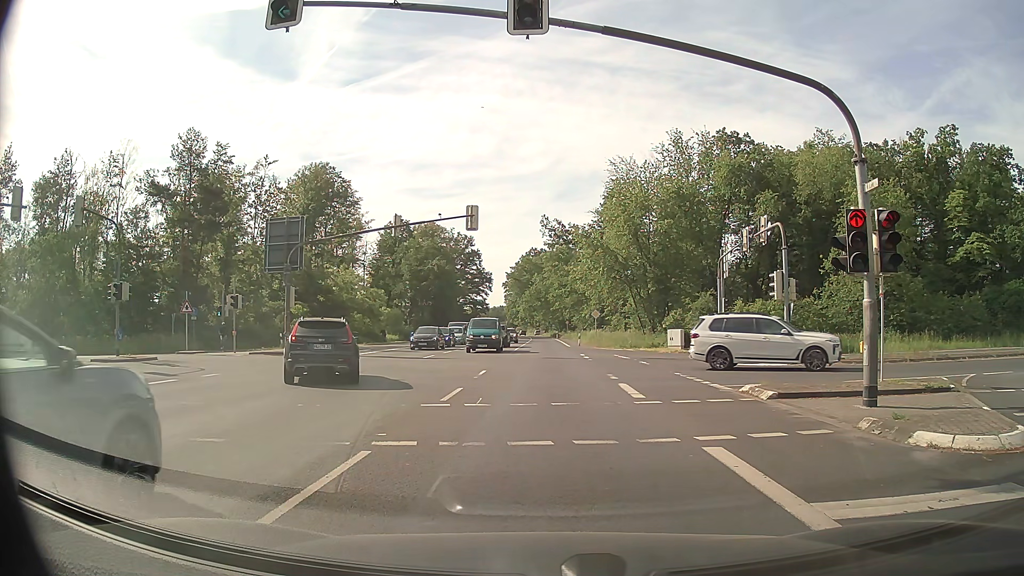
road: primary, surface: asphalt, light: Day
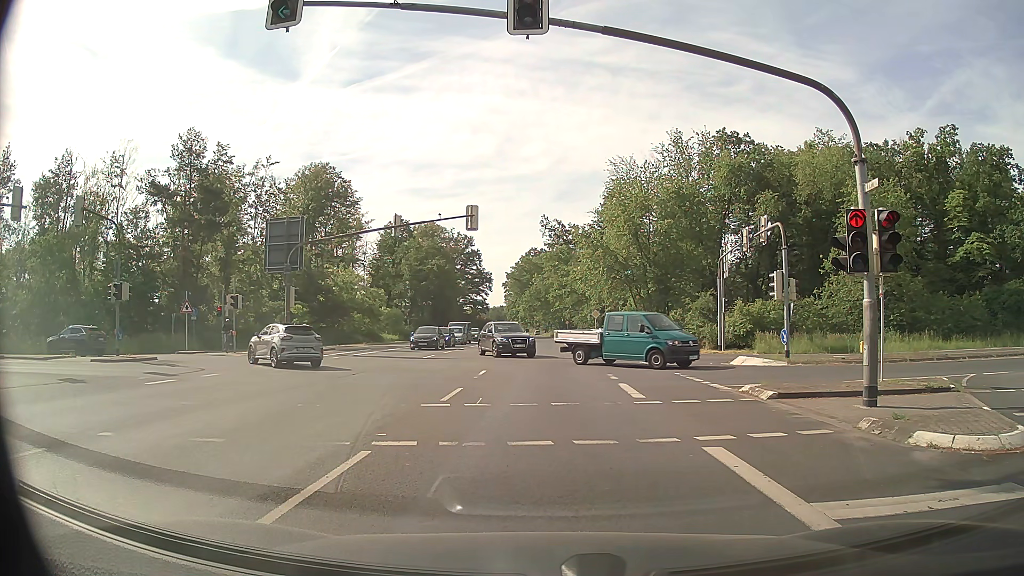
(0.0, 0.0) m; 0°
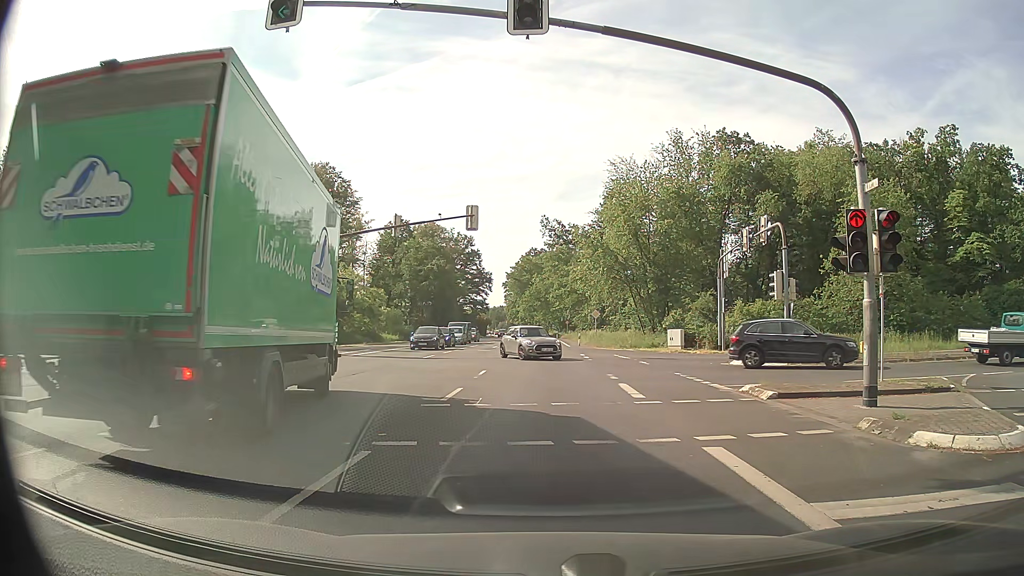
(0.0, 0.0) m; 0°
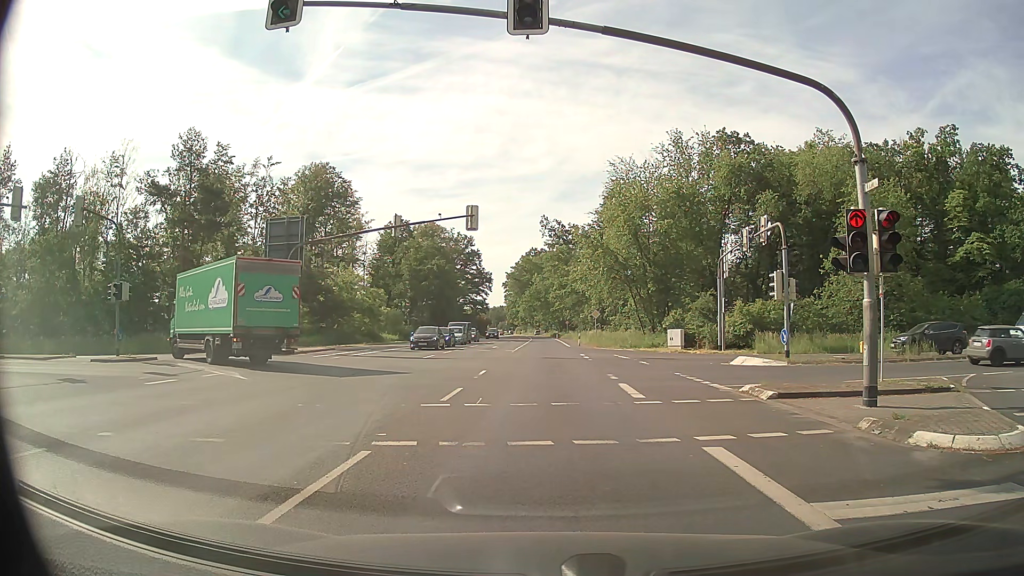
(0.0, 0.0) m; 0°
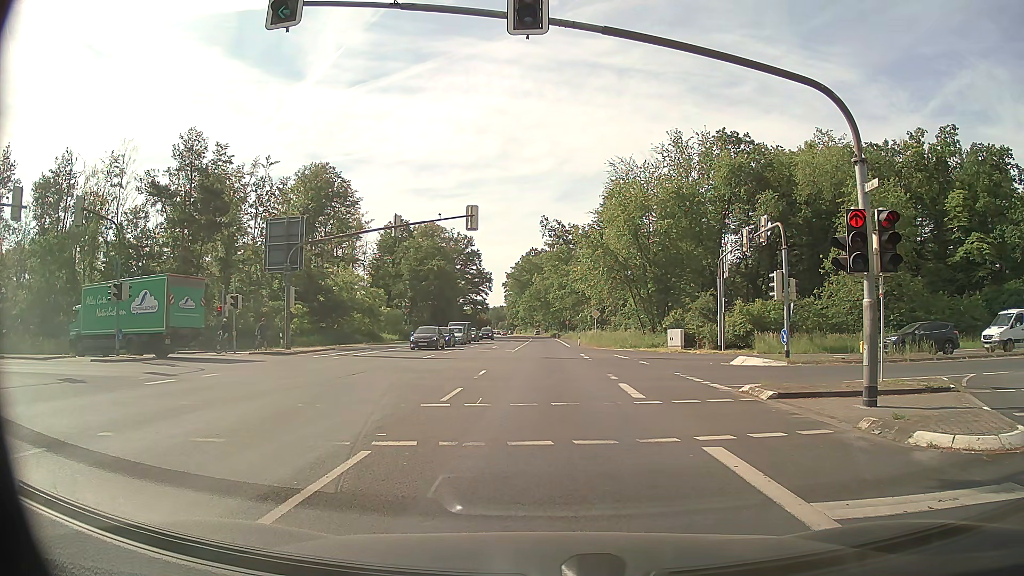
(0.0, 0.0) m; 0°
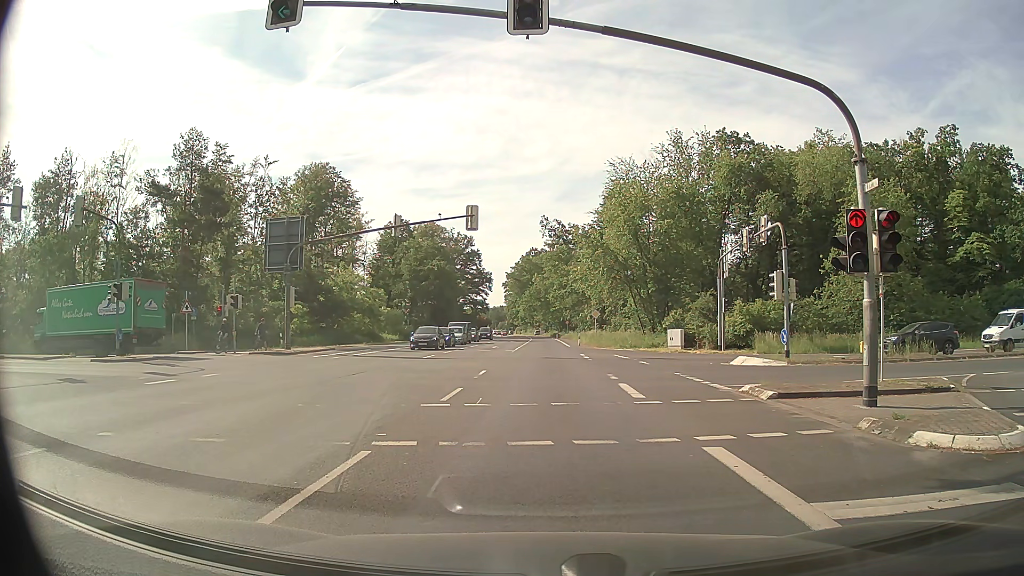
(0.0, 0.0) m; 0°
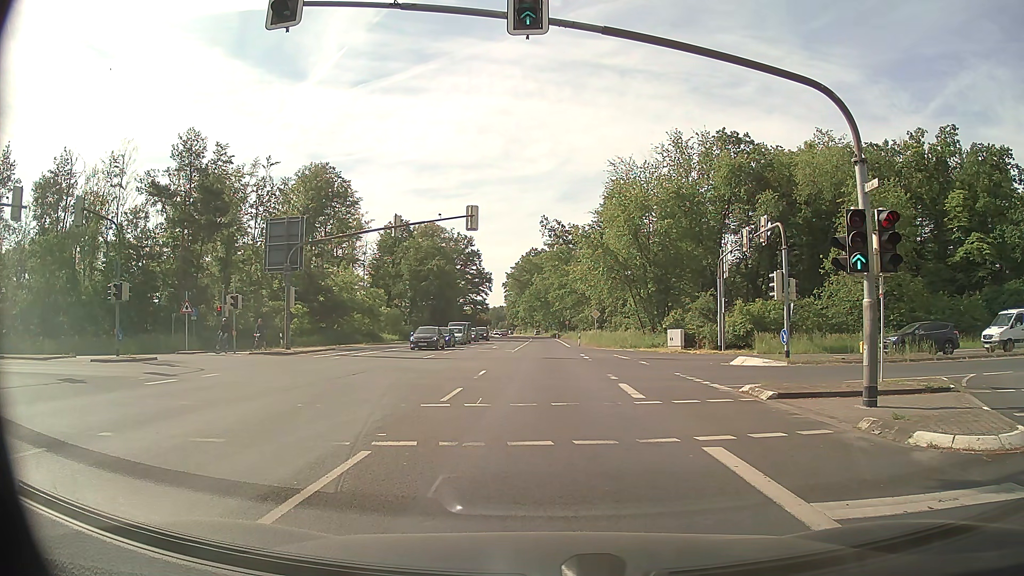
(0.0, 0.0) m; 0°
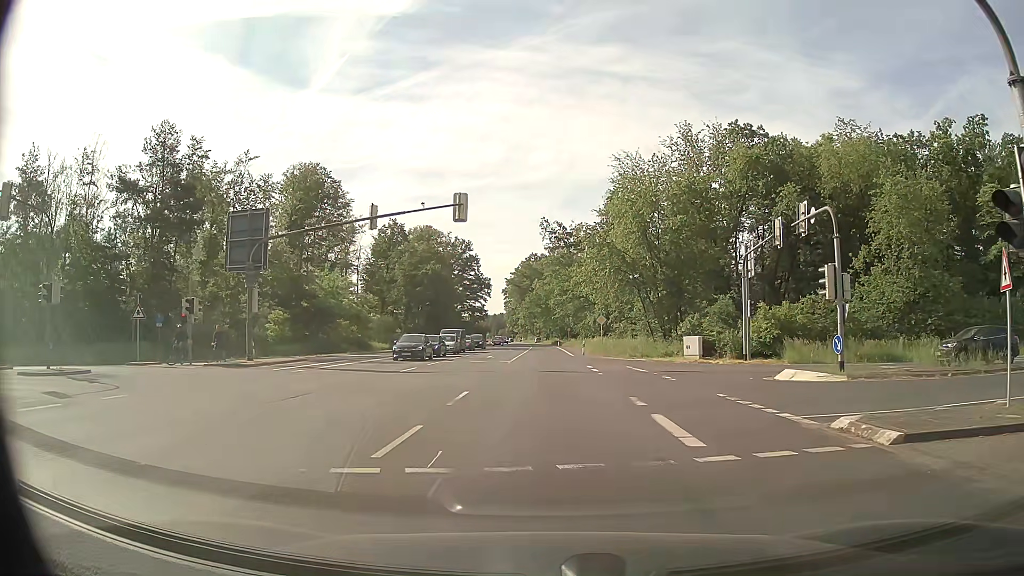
(-0.1, +5.6) m; 0°
(0, +10) (0, +20) (0, +30) (0, +40) (0, +50) (0, +60) (0, +70) (0, +80) (0, +90) (-1, +100) m
